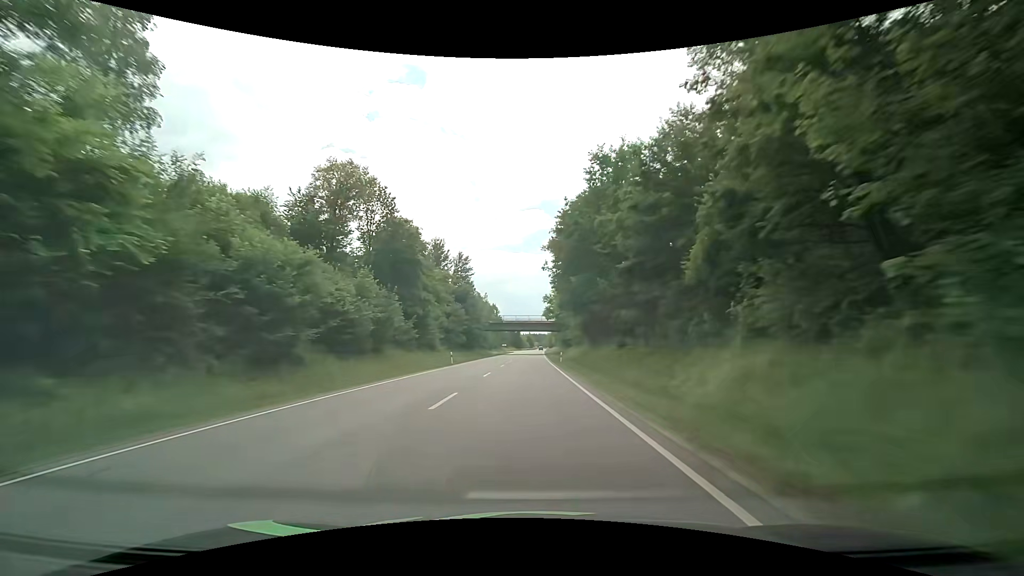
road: primary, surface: asphalt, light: Day
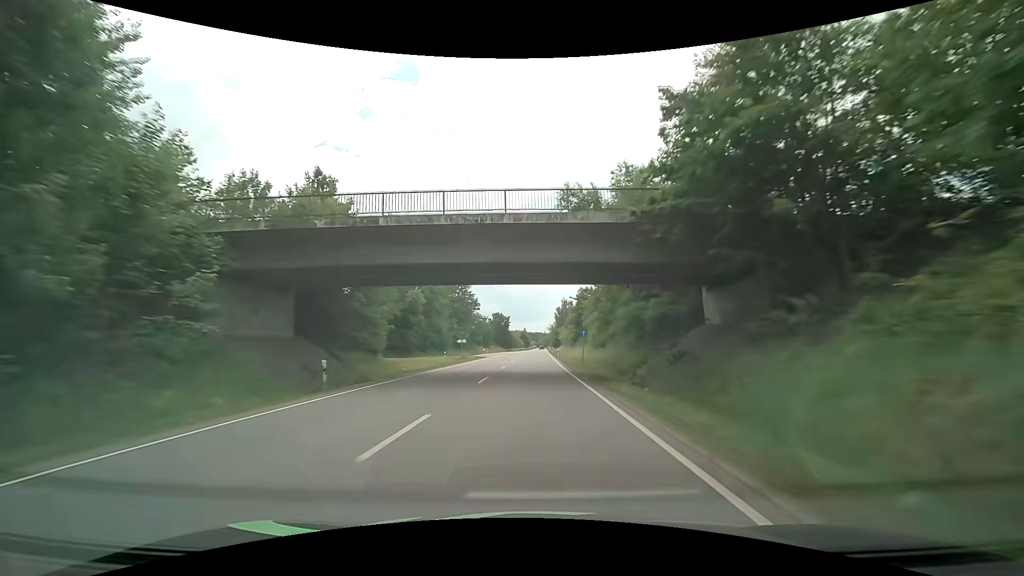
(+0.4, +78.9) m; 0°
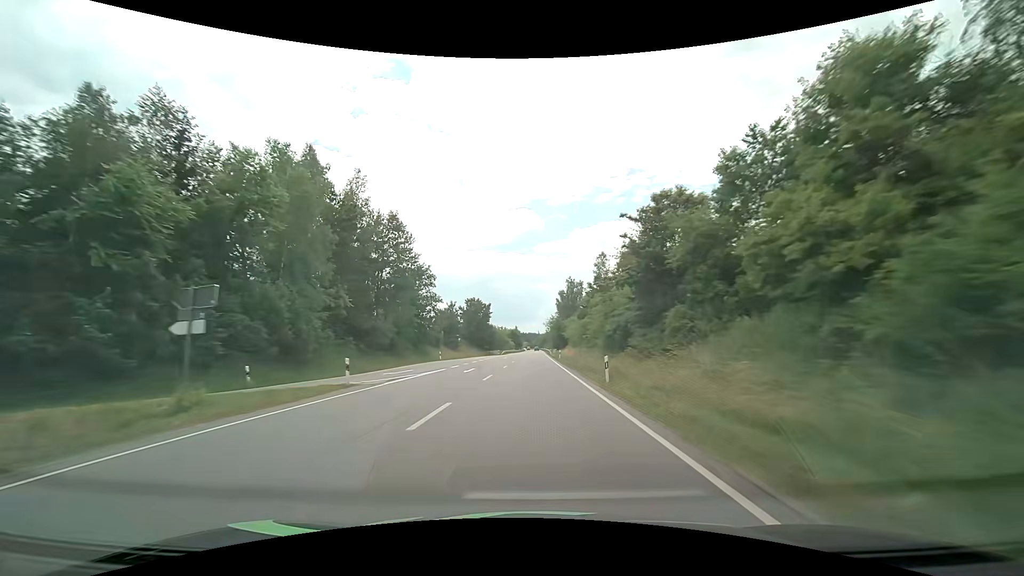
(+0.9, +47.1) m; +1°
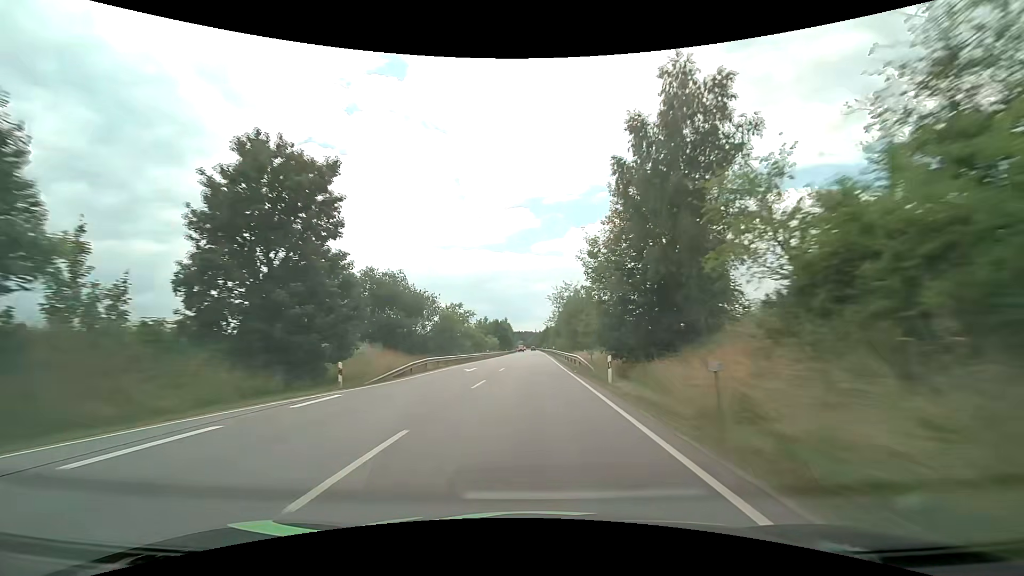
(+0.9, +78.0) m; +1°
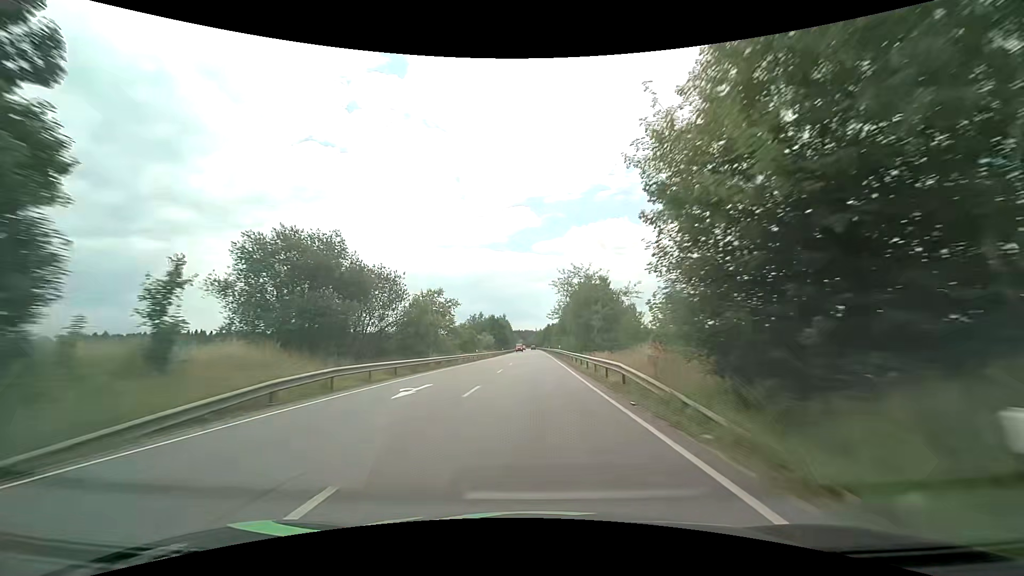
(0.0, +15.5) m; 0°
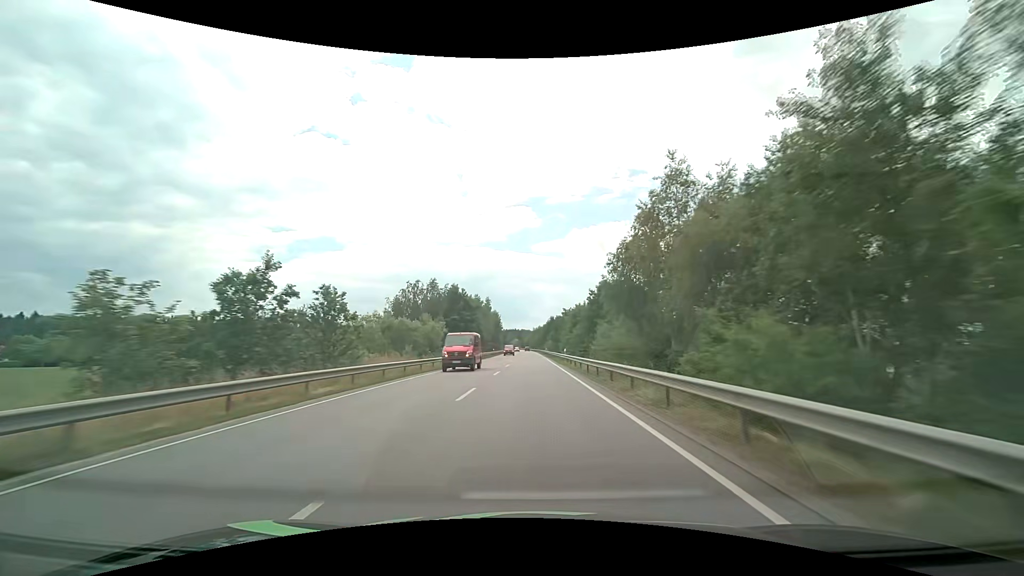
(+0.3, +62.1) m; 0°
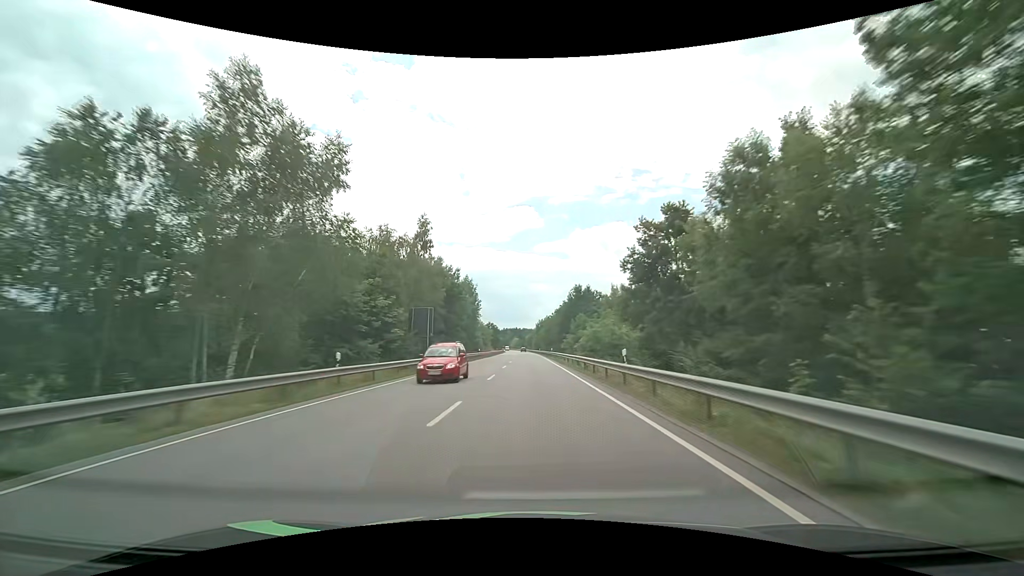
(-0.2, +78.5) m; 0°
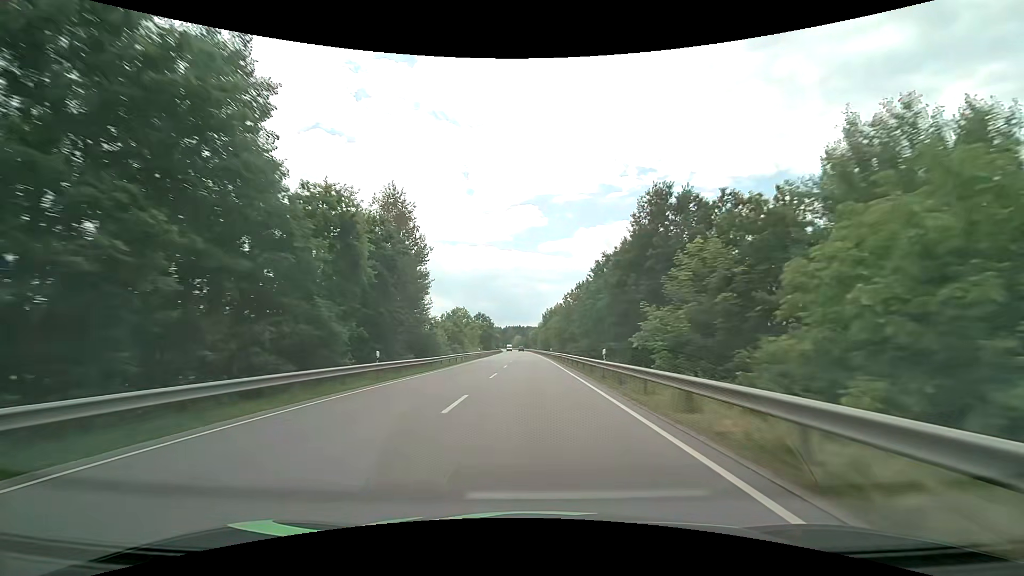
(-0.2, +47.6) m; 0°
(0, +10) (0, +20) (0, +30) (0, +40) (0, +50) (0, +60) (0, +70) (-1, +80) (-1, +90) (-1, +100) m
